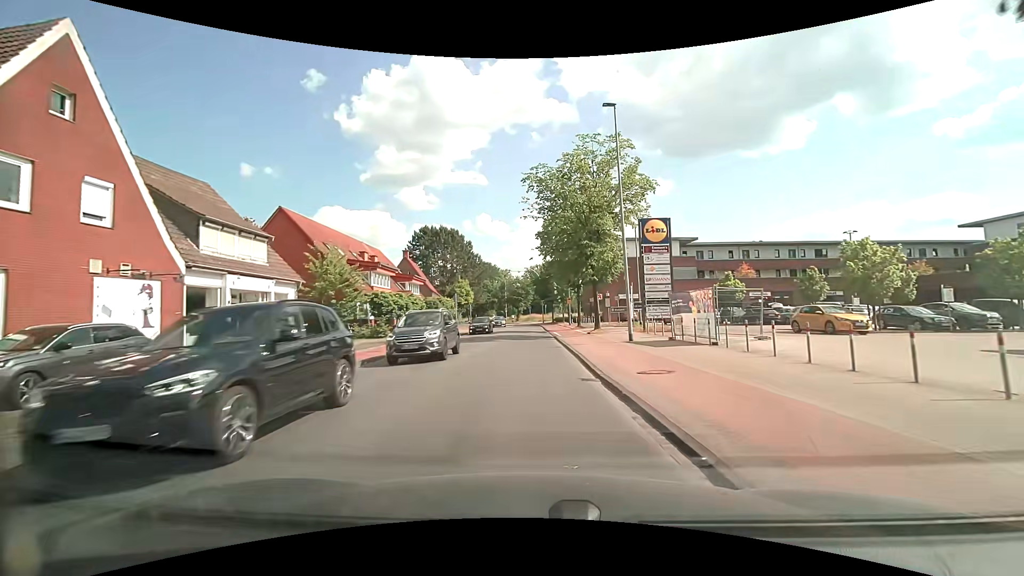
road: tertiary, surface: asphalt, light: Day
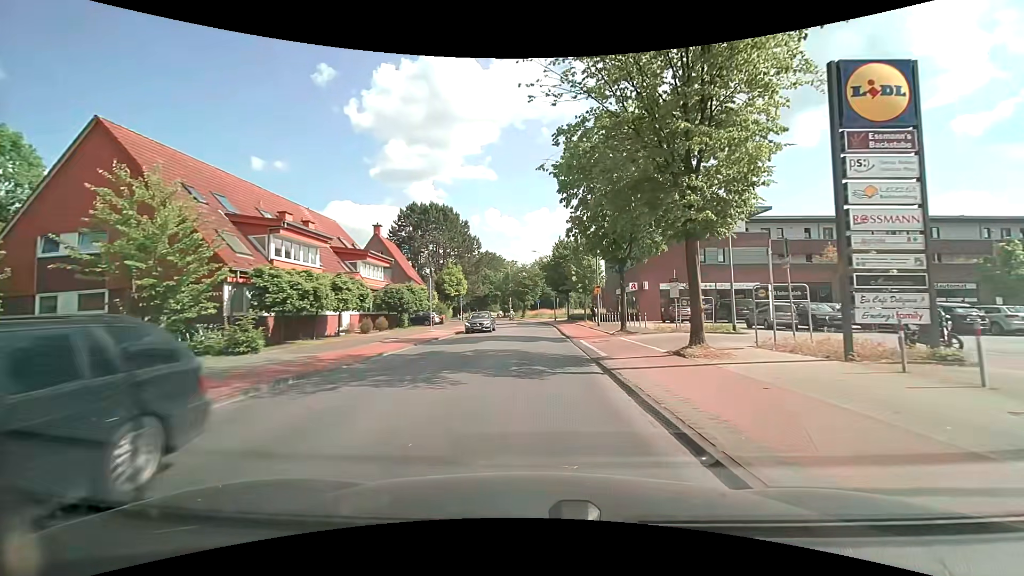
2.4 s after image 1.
(-0.1, +17.7) m; 0°
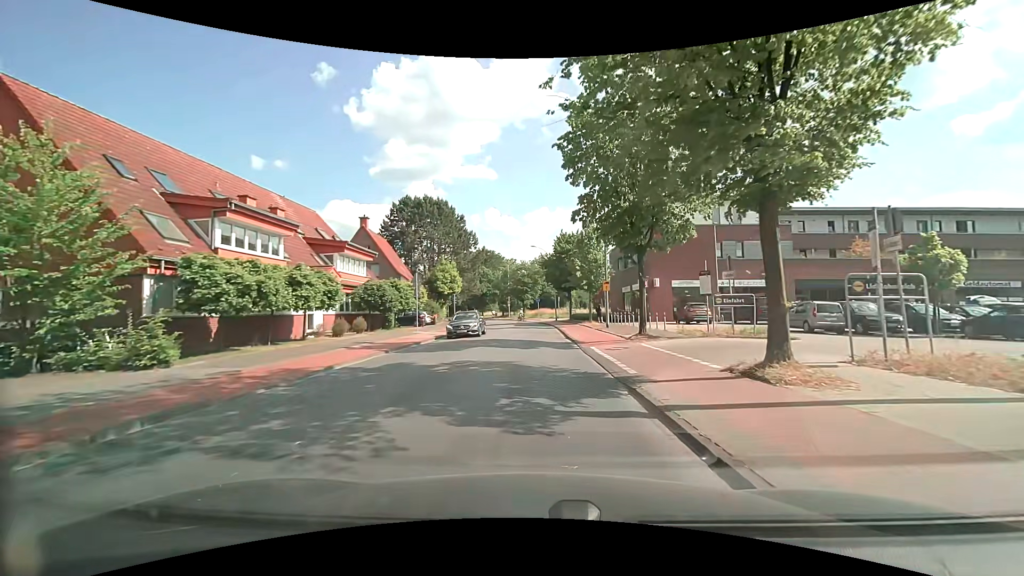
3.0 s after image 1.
(0.0, +4.4) m; 0°
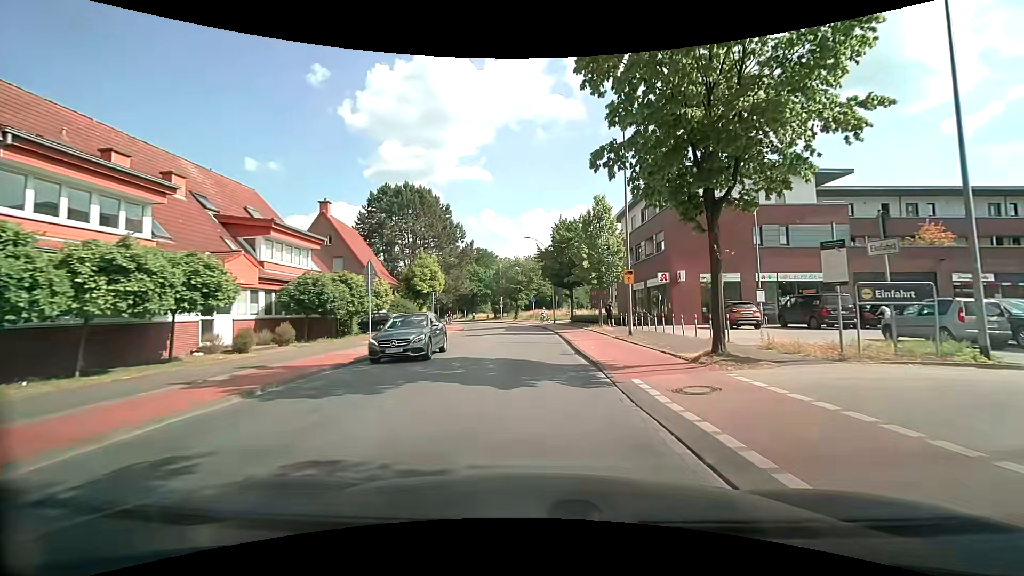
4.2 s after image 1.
(-0.1, +8.8) m; 0°
(0, +10) (0, +20) (0, +30) (-1, +40) (-1, +50) (-2, +60) (-4, +70) (-7, +79) (-10, +89) (-13, +98) m
